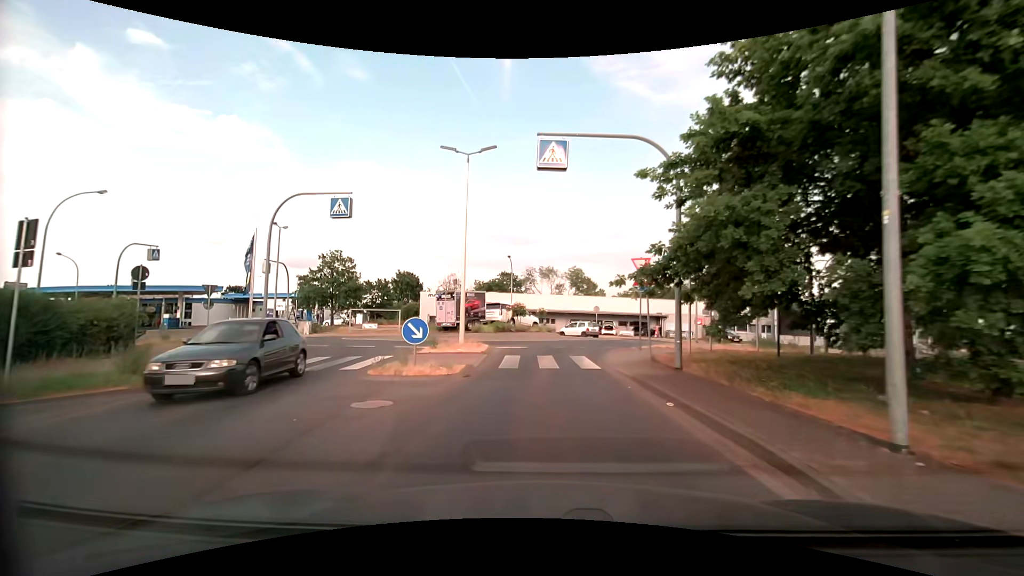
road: unclassified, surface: asphalt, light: Day
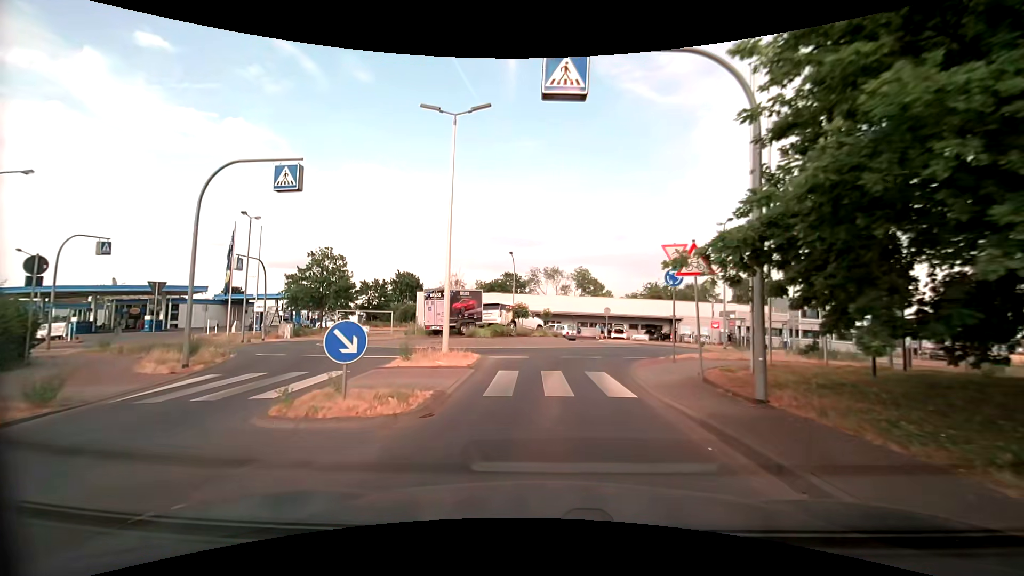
(0.0, +4.3) m; 0°
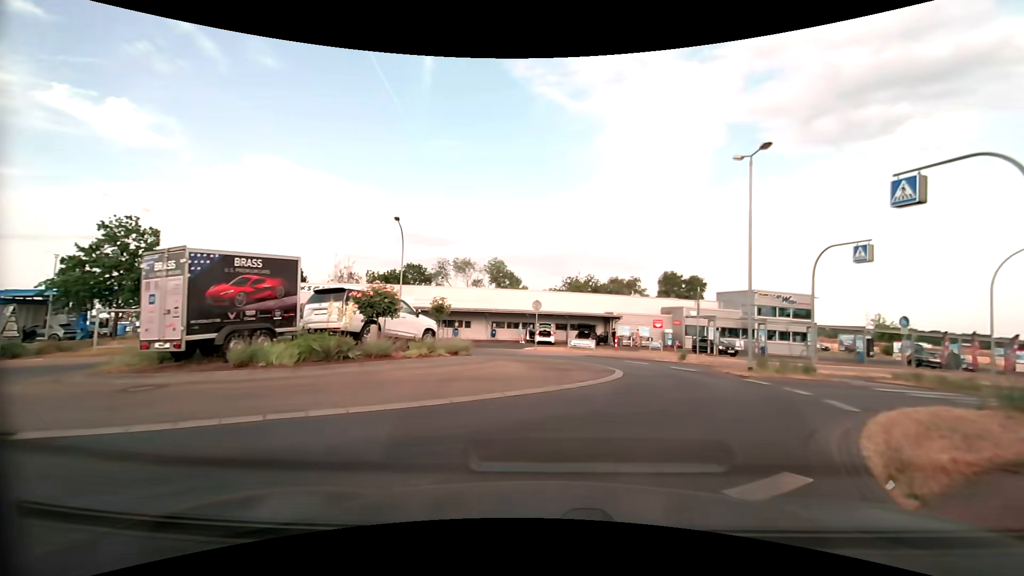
(+0.2, +14.3) m; +9°
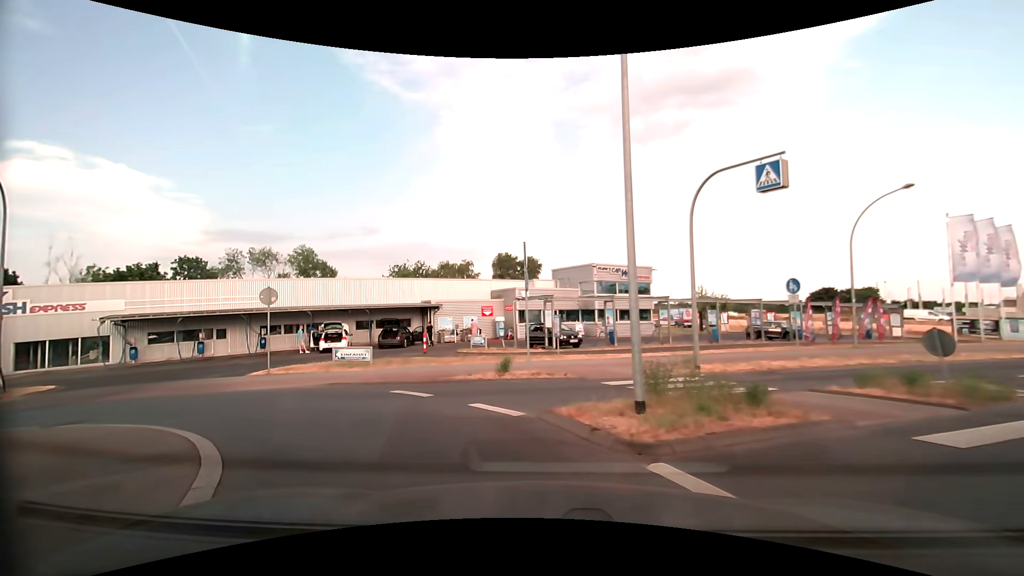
(+3.1, +11.2) m; +19°
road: tertiary
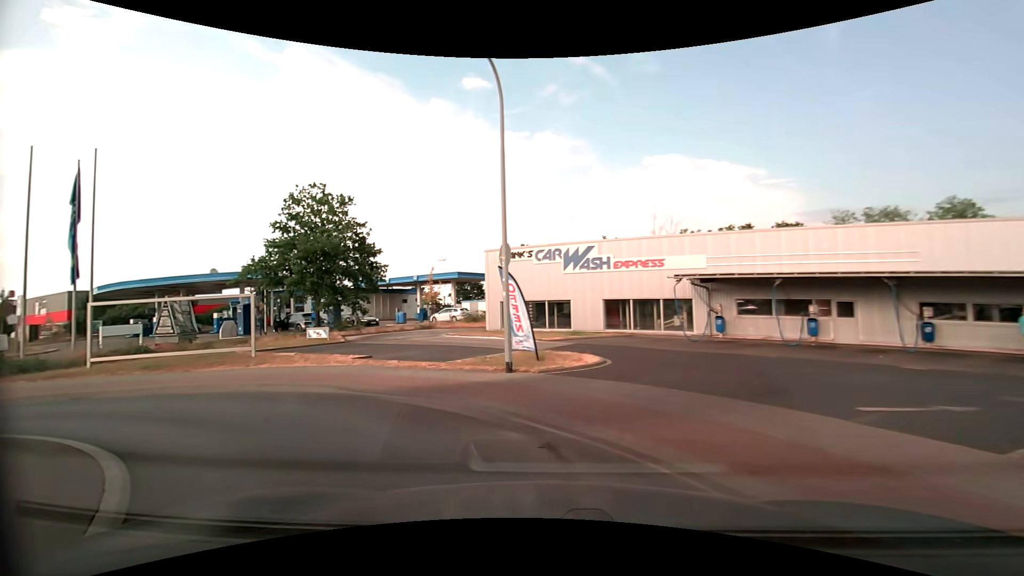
(-6.3, +11.6) m; -61°
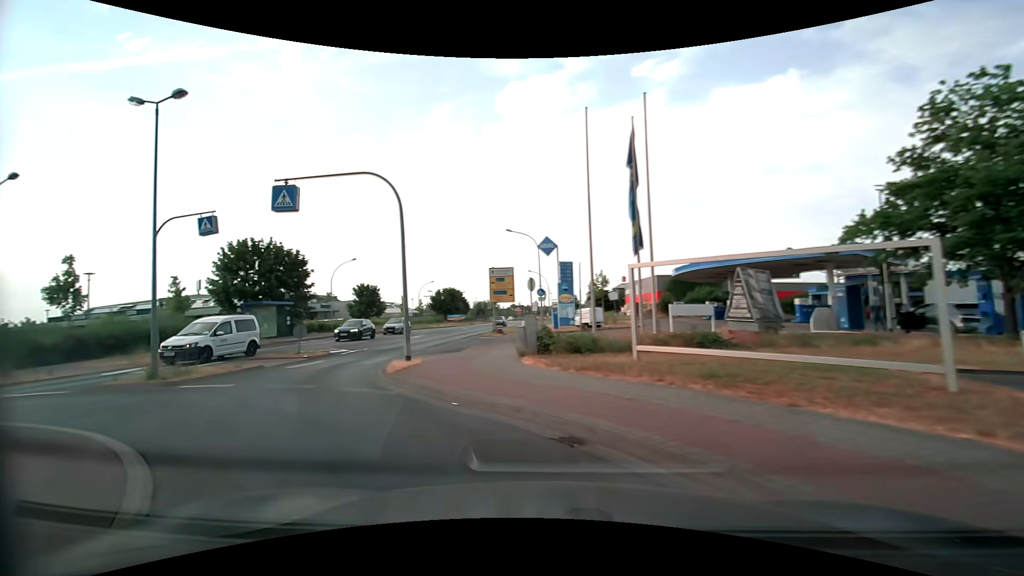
(-5.2, +9.3) m; -60°
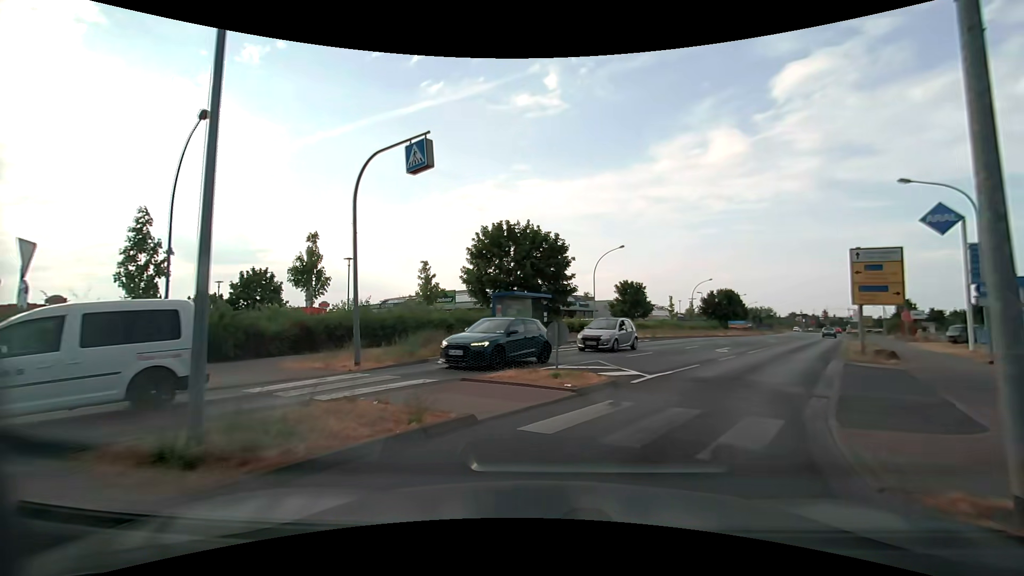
(-4.4, +10.6) m; -30°
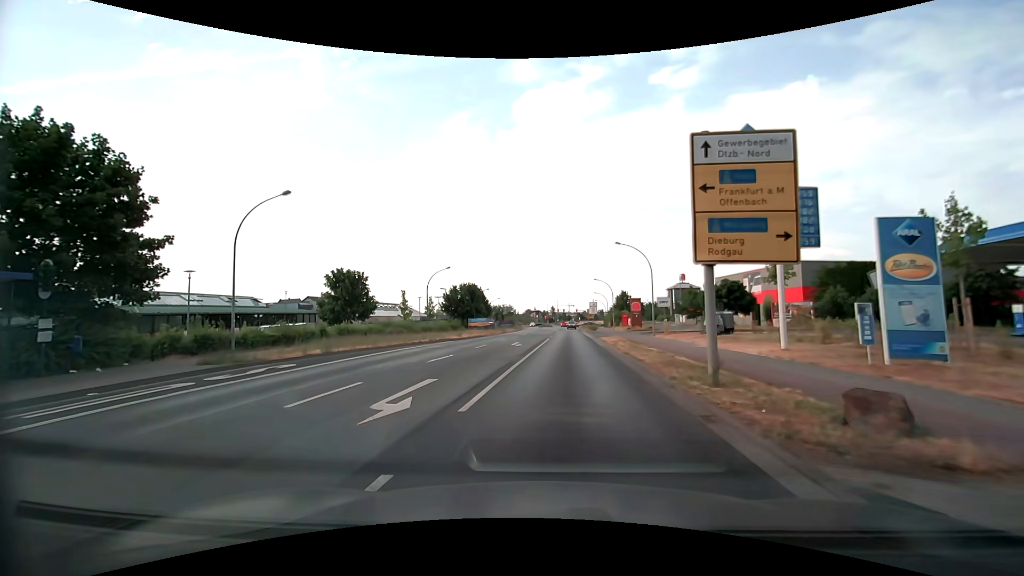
(+6.6, +18.0) m; +28°
(0, +10) (+1, +20) (+1, +30) (+2, +40) (+2, +50) (+3, +60) (+3, +70) (+4, +80) (+5, +90) (+5, +100) m
